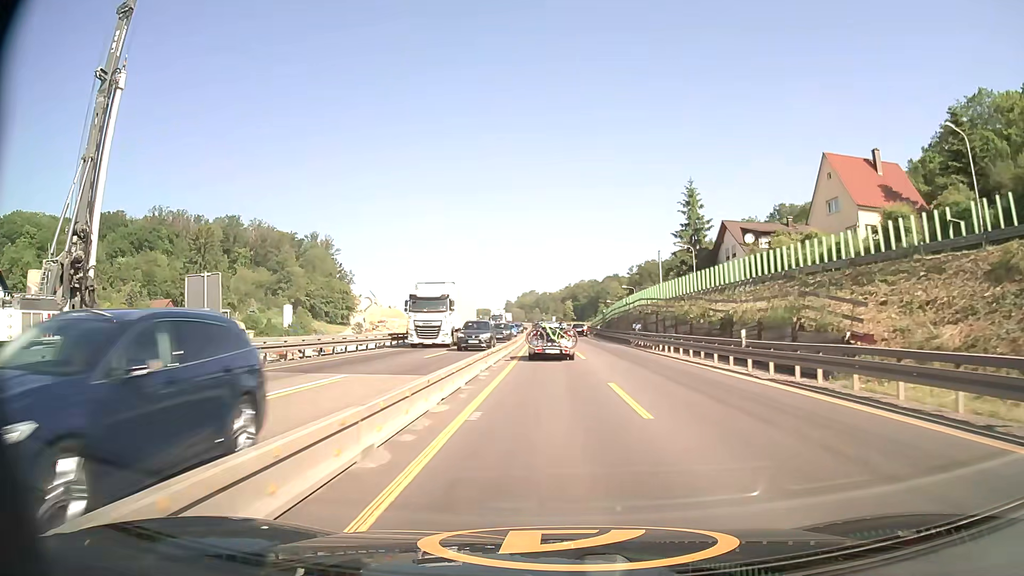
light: Day
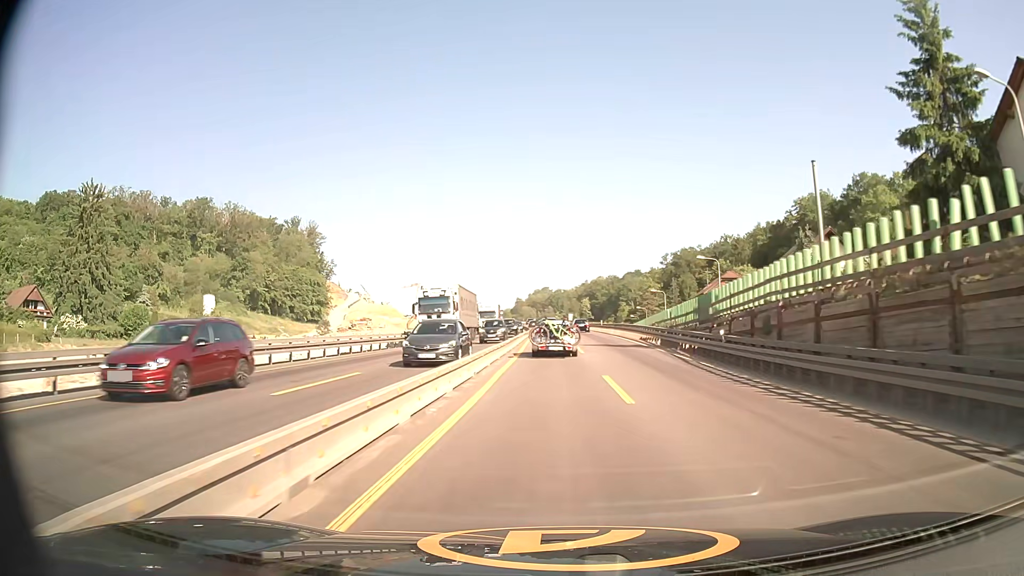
(-0.3, +50.0) m; -1°
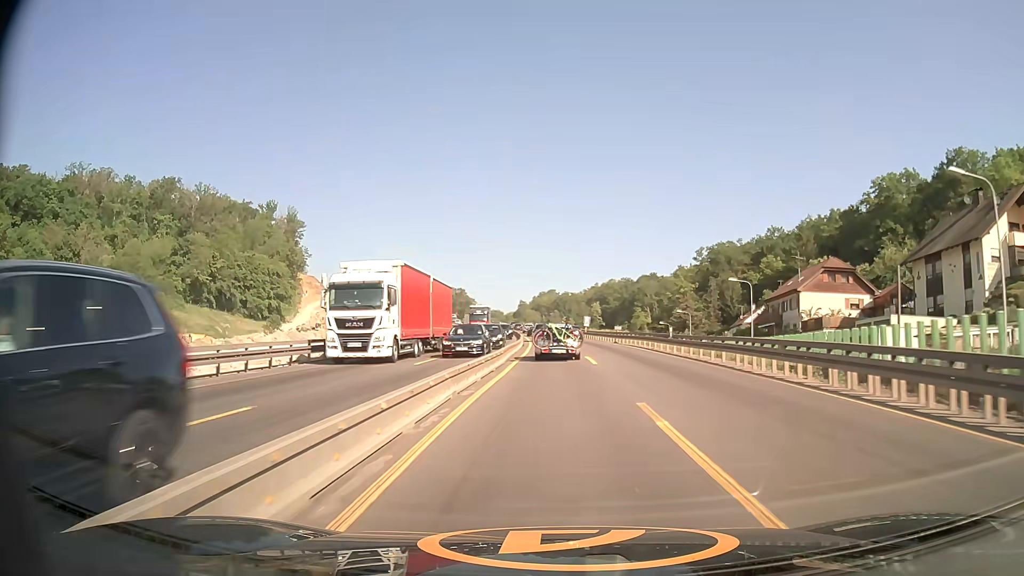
(-0.3, +40.7) m; -1°
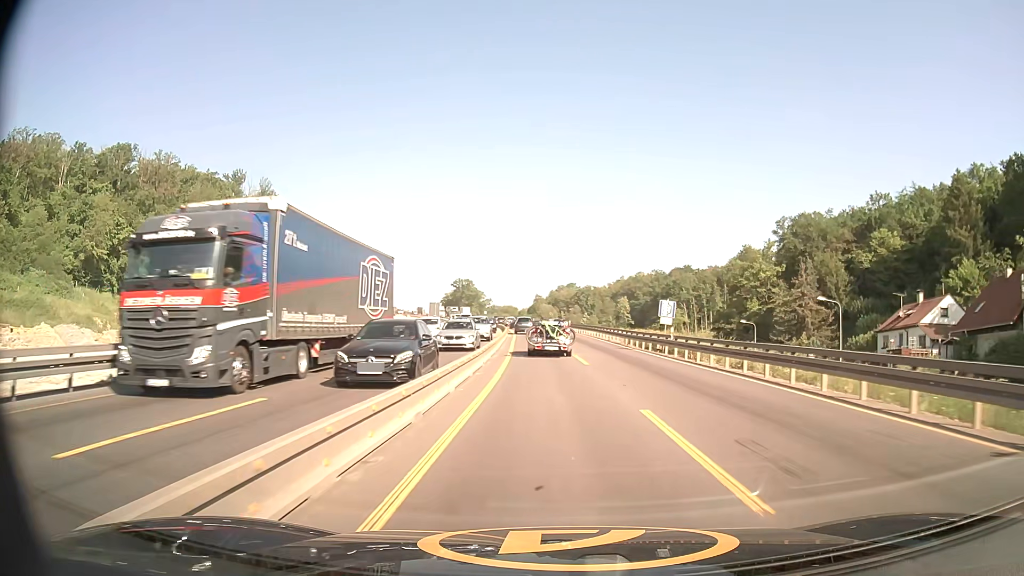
(-0.1, +51.6) m; -1°
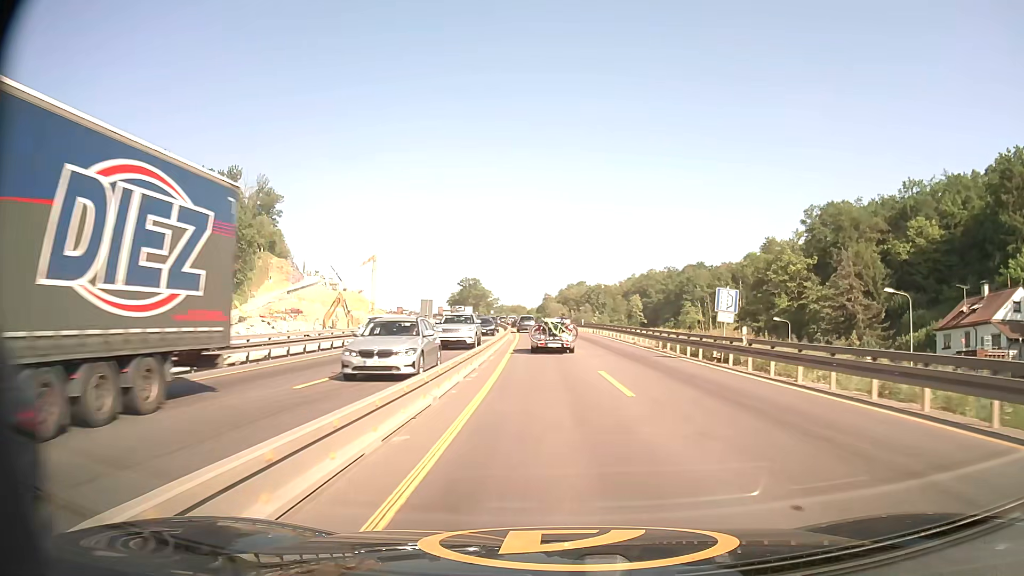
(-0.1, +10.4) m; -1°
(0, +10) (0, +20) (0, +30) (-1, +40) (-1, +50) (-2, +60) (-2, +70) (-3, +80) (-4, +90) (-5, +100) m
